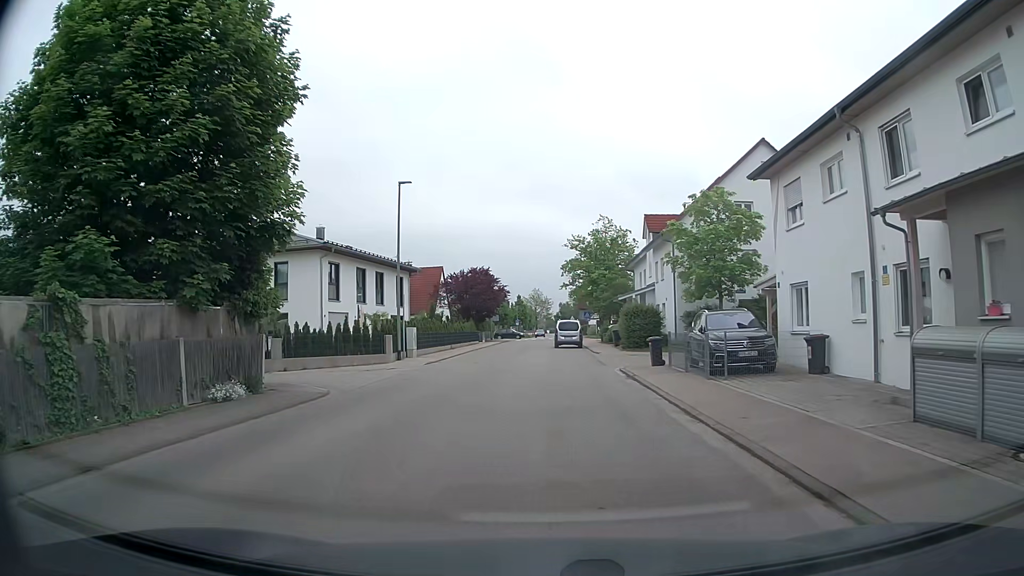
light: Day
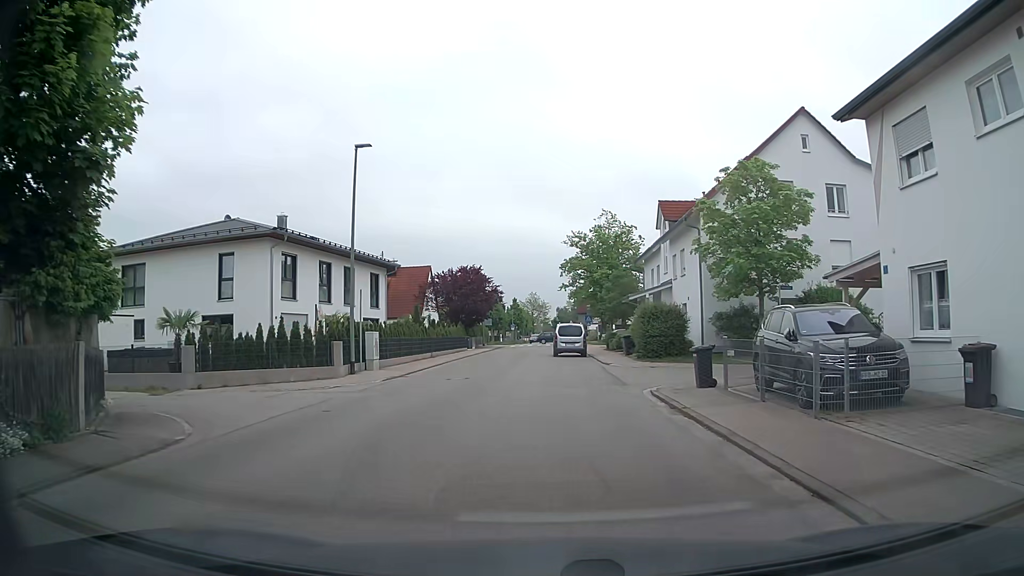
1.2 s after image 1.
(0.0, +6.9) m; +1°
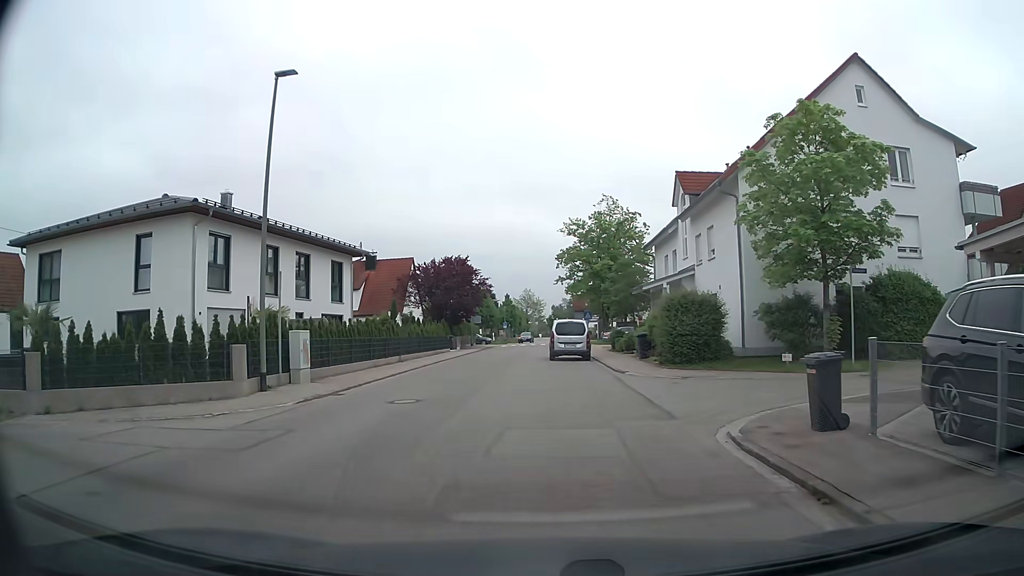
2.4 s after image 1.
(0.0, +7.0) m; 0°
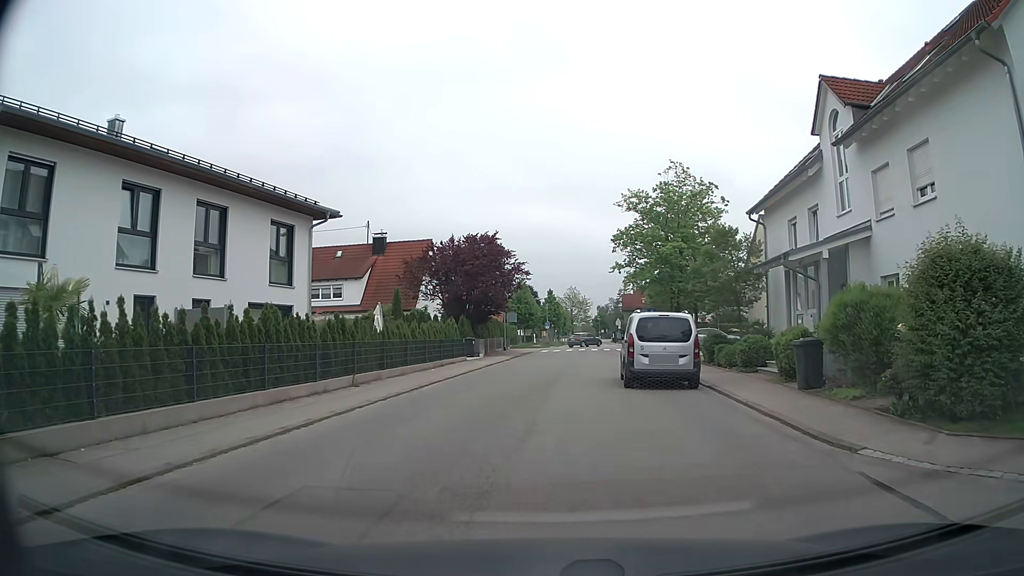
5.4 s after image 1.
(-0.5, +13.5) m; -2°
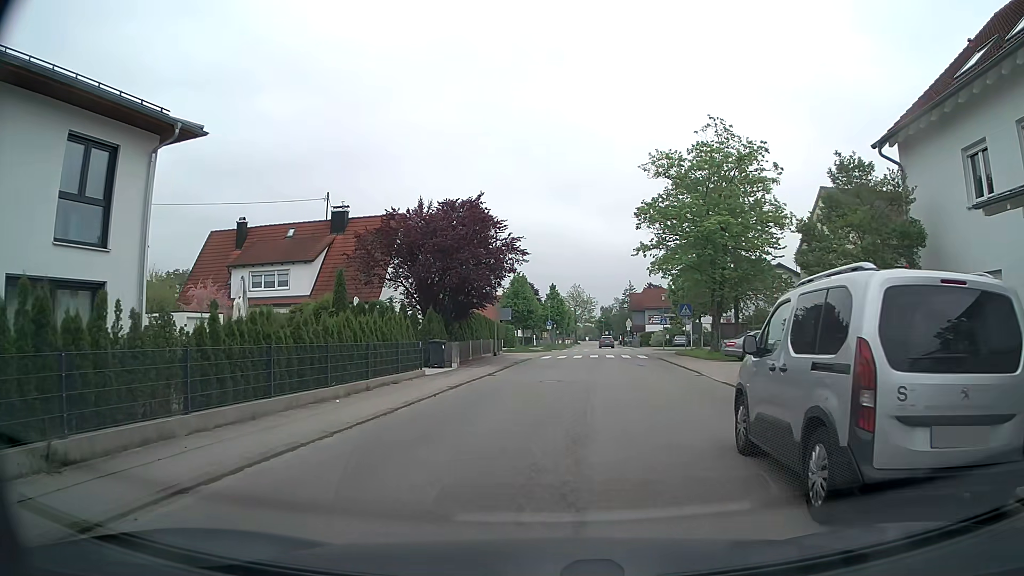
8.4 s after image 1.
(-0.3, +11.6) m; -2°
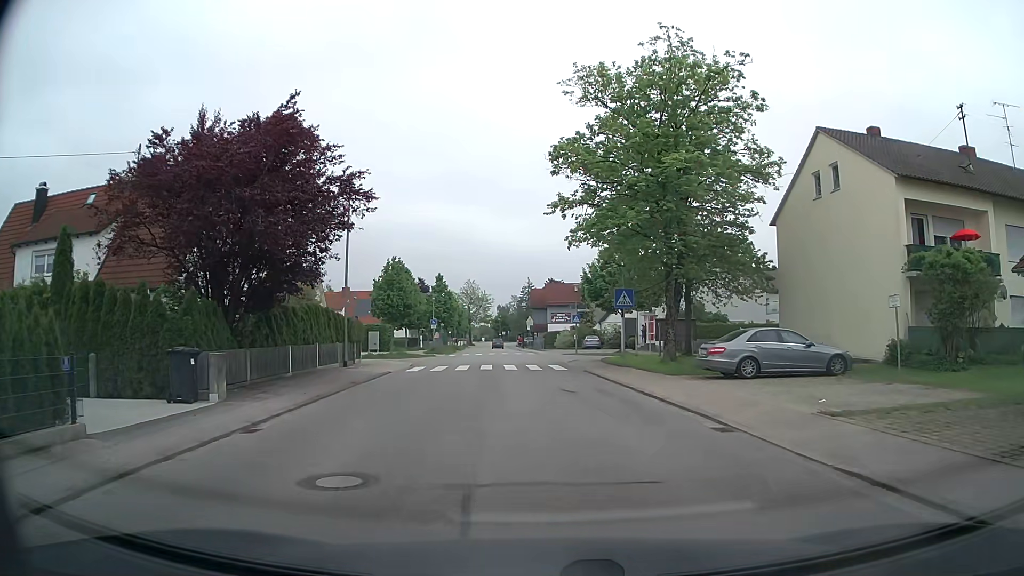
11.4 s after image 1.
(+0.9, +12.9) m; +10°
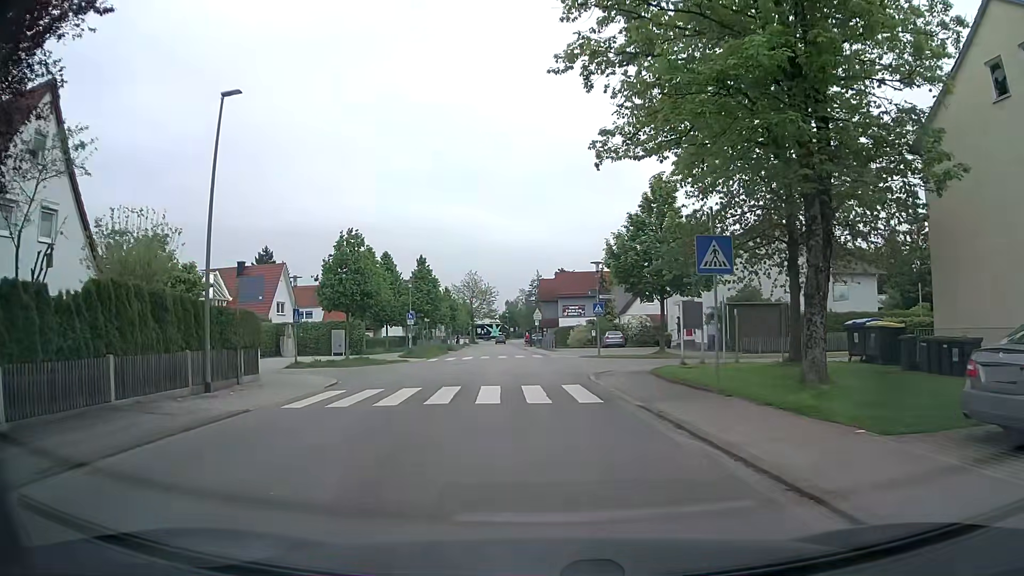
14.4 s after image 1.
(-0.2, +13.2) m; -2°
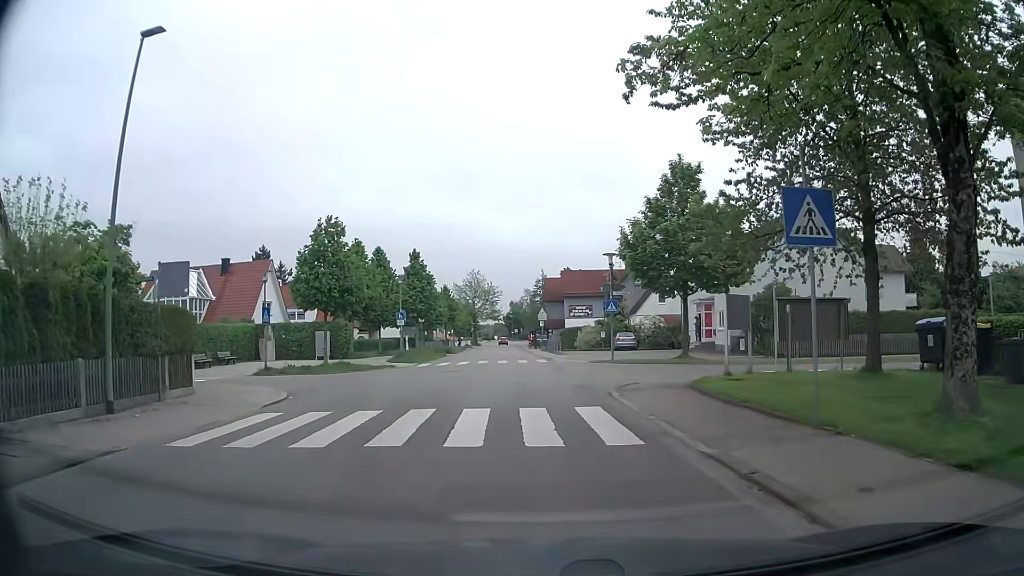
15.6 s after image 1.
(0.0, +4.5) m; -1°
